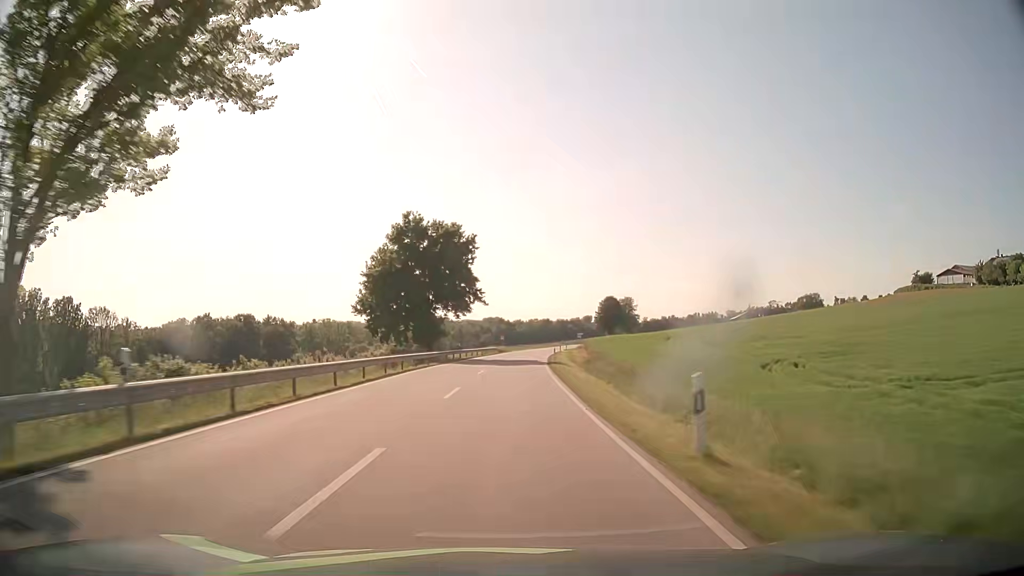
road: secondary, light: Day
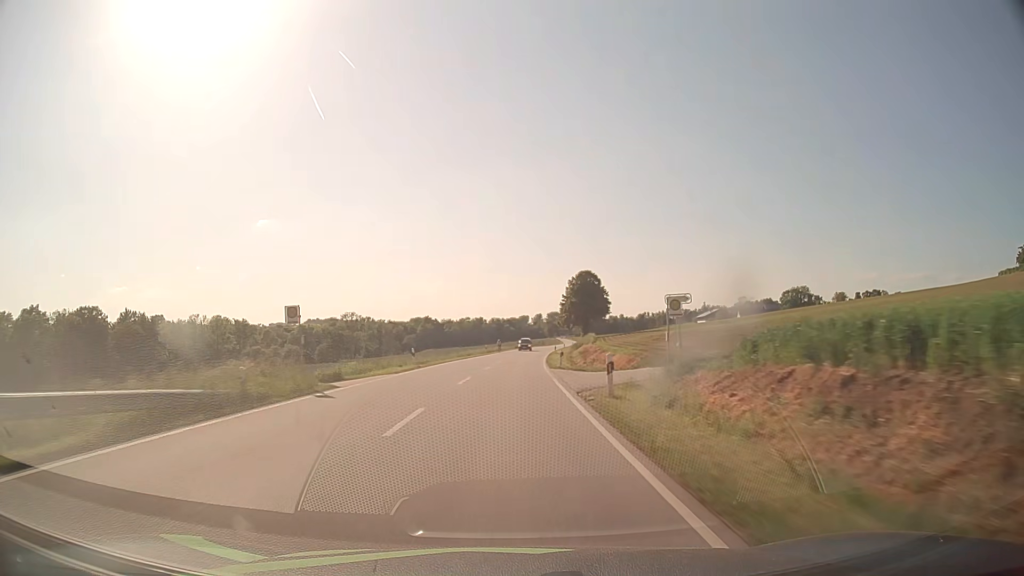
(+3.9, +78.8) m; +6°
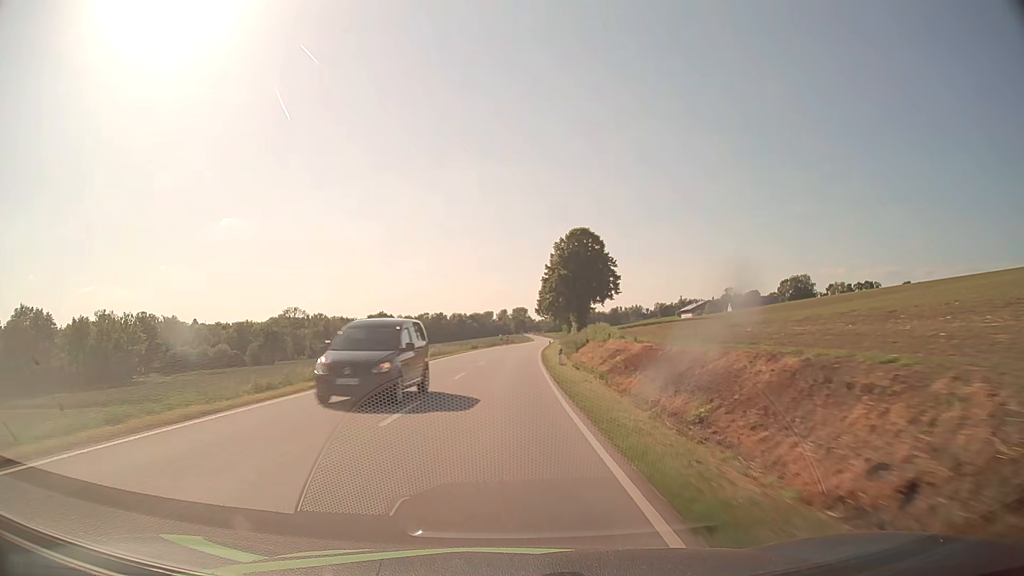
(+1.7, +46.6) m; +3°
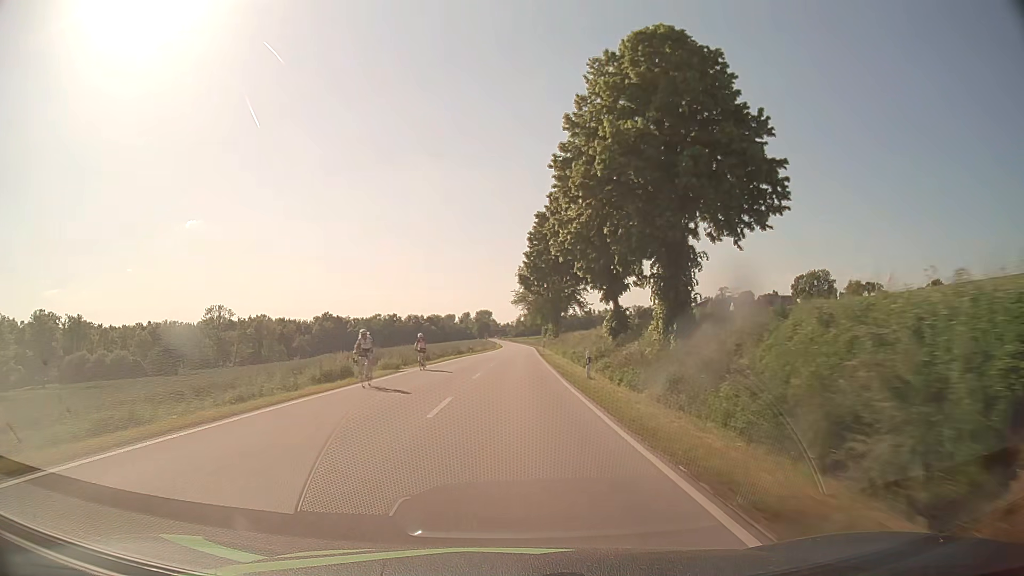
(+1.0, +58.3) m; +3°
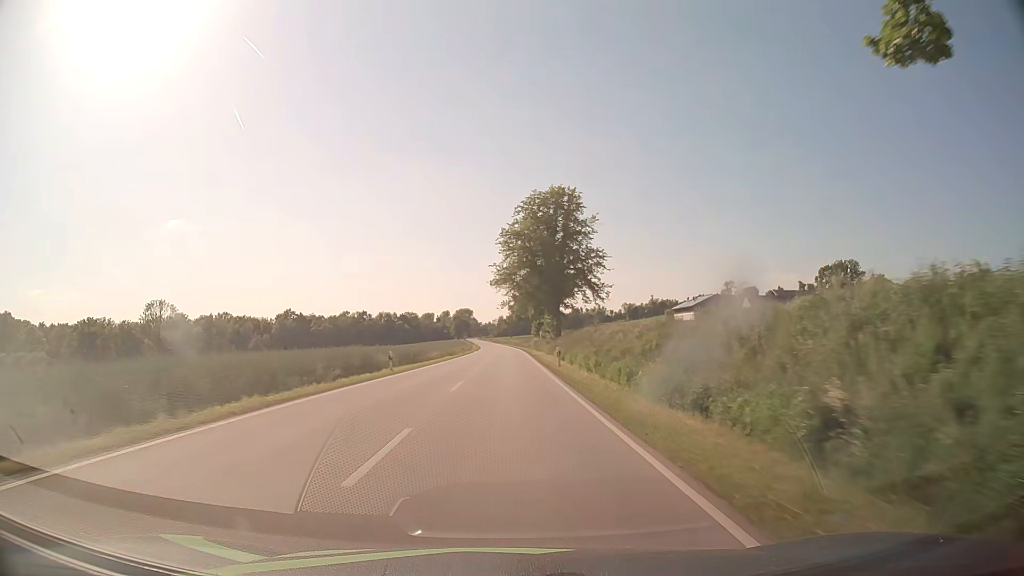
(+0.9, +41.3) m; +2°
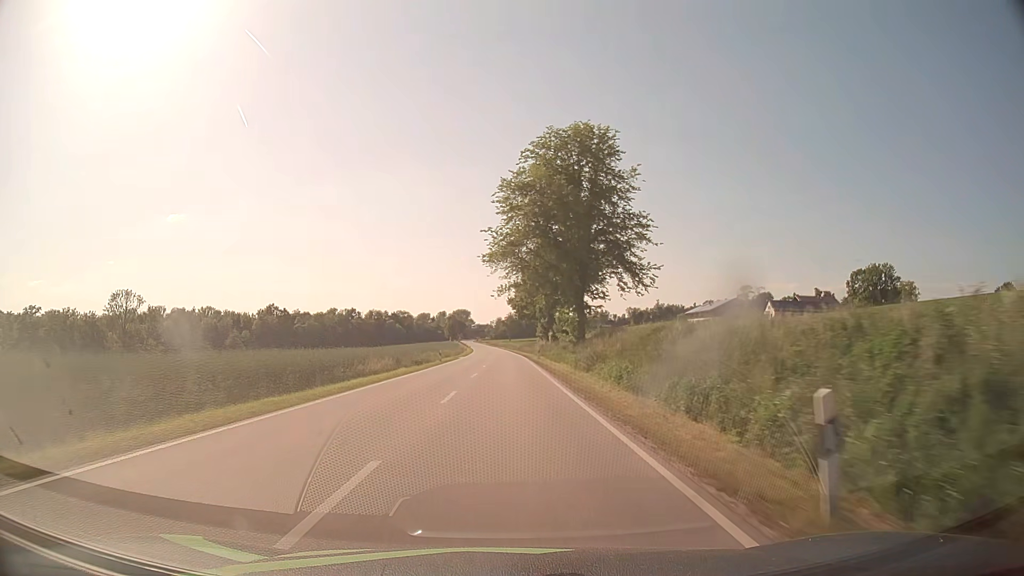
(0.0, +26.5) m; 0°
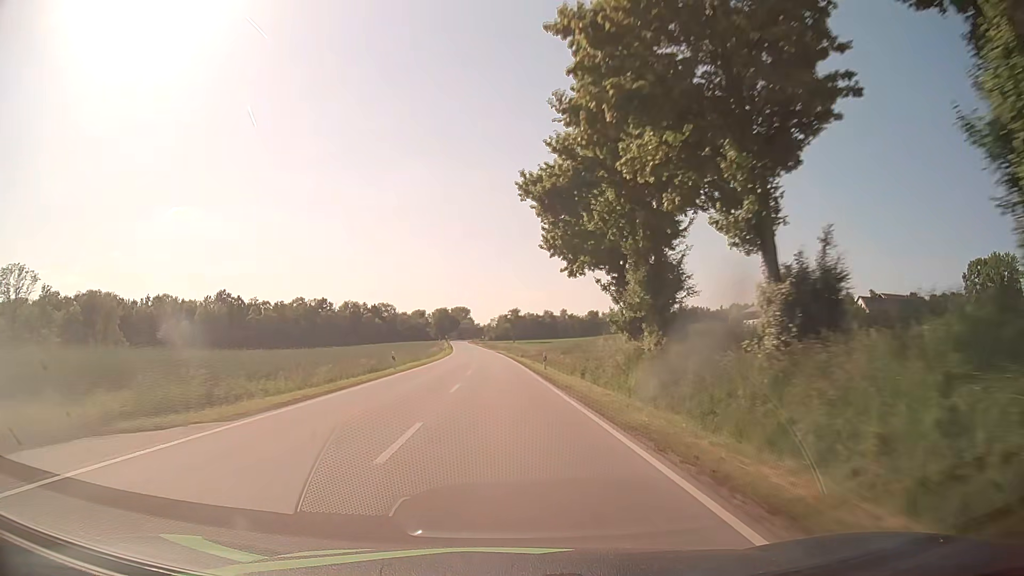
(+0.1, +68.2) m; 0°
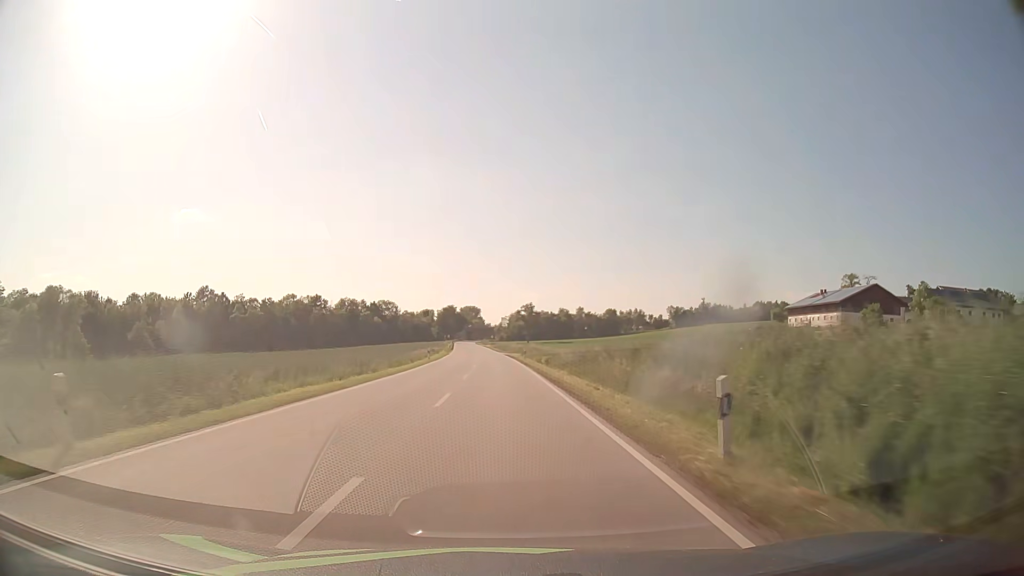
(-0.3, +29.1) m; -1°
(0, +10) (0, +20) (0, +30) (0, +40) (-1, +50) (-1, +60) (-1, +70) (-2, +80) (-2, +90) (-3, +100) m
